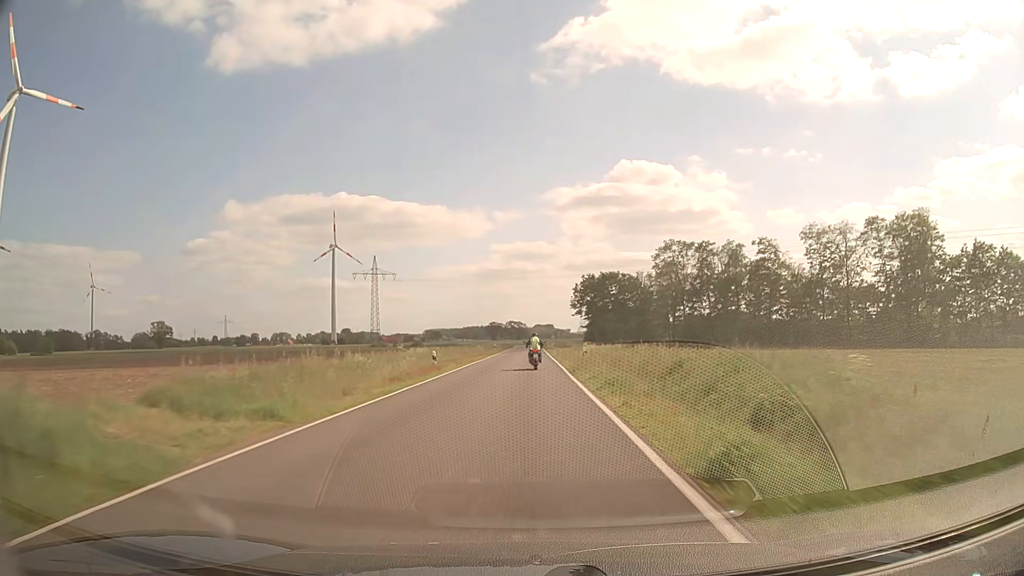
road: secondary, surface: asphalt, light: Day
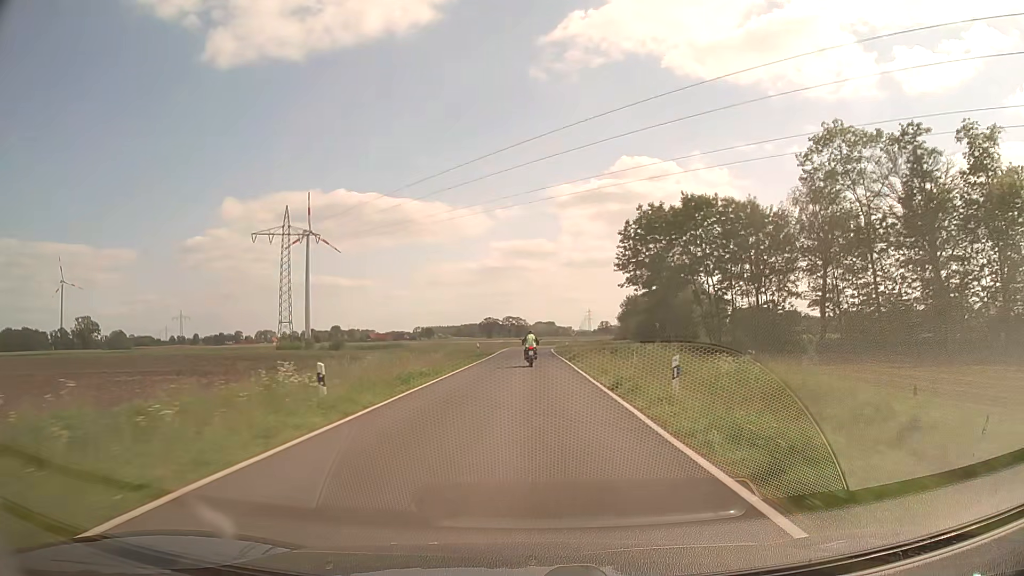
(0.0, +68.5) m; 0°
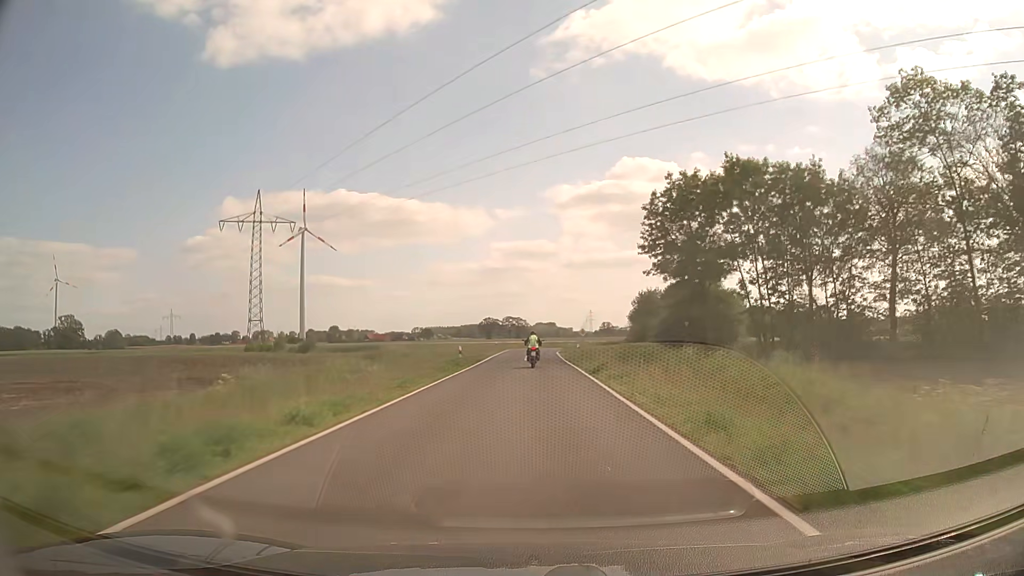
(0.0, +13.4) m; 0°
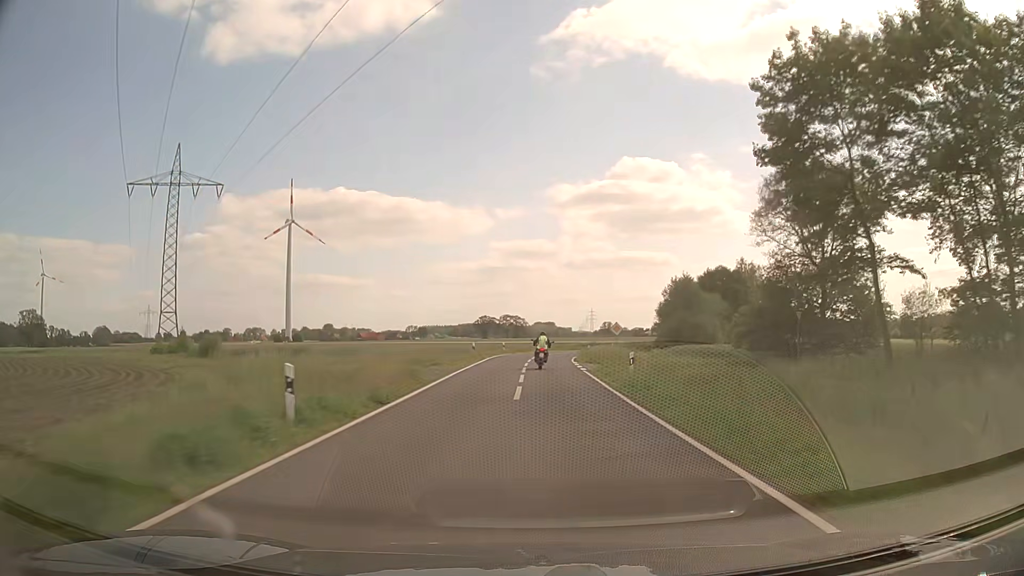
(0.0, +26.5) m; 0°
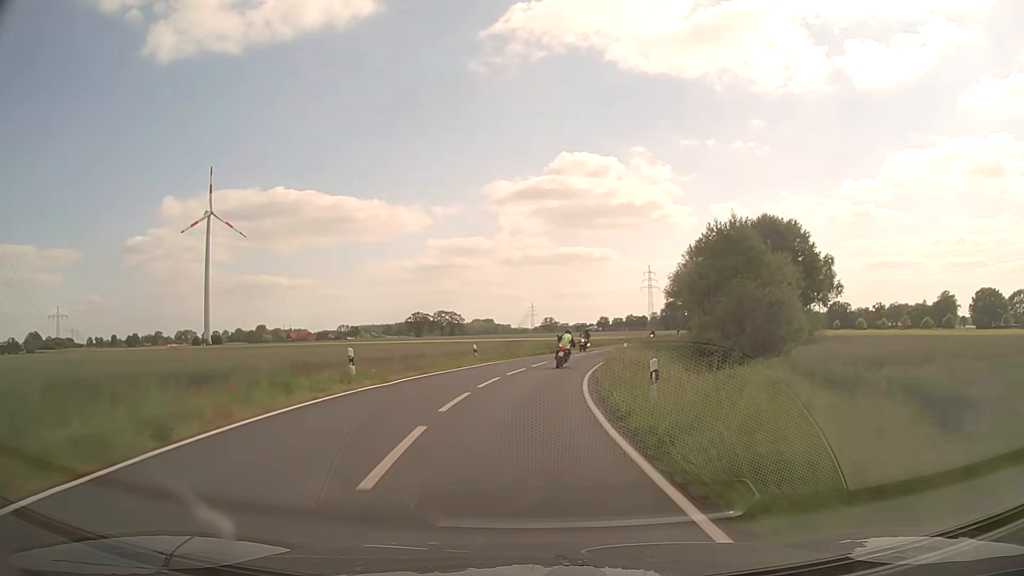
(+1.0, +38.8) m; +5°
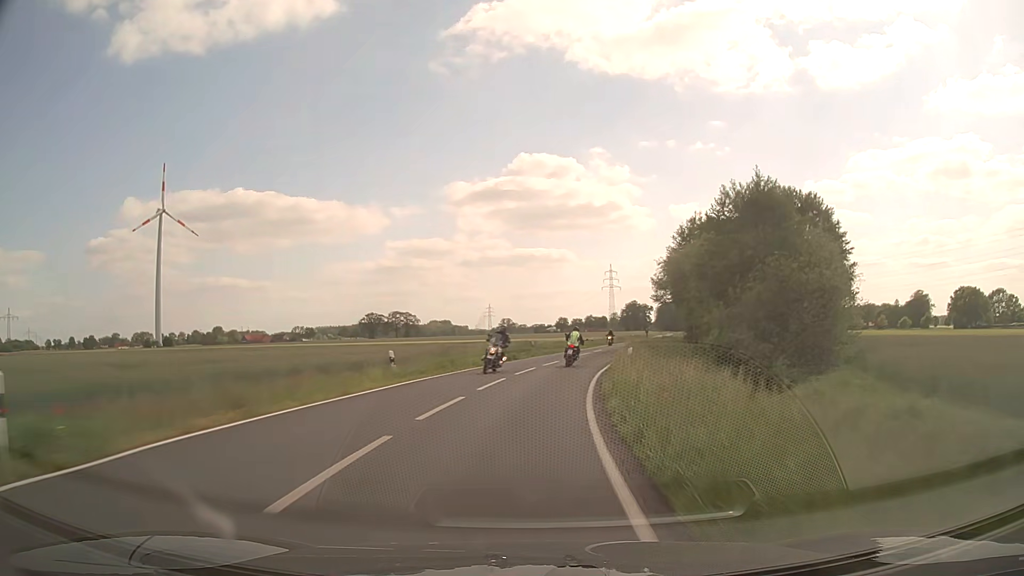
(+0.3, +12.8) m; +3°
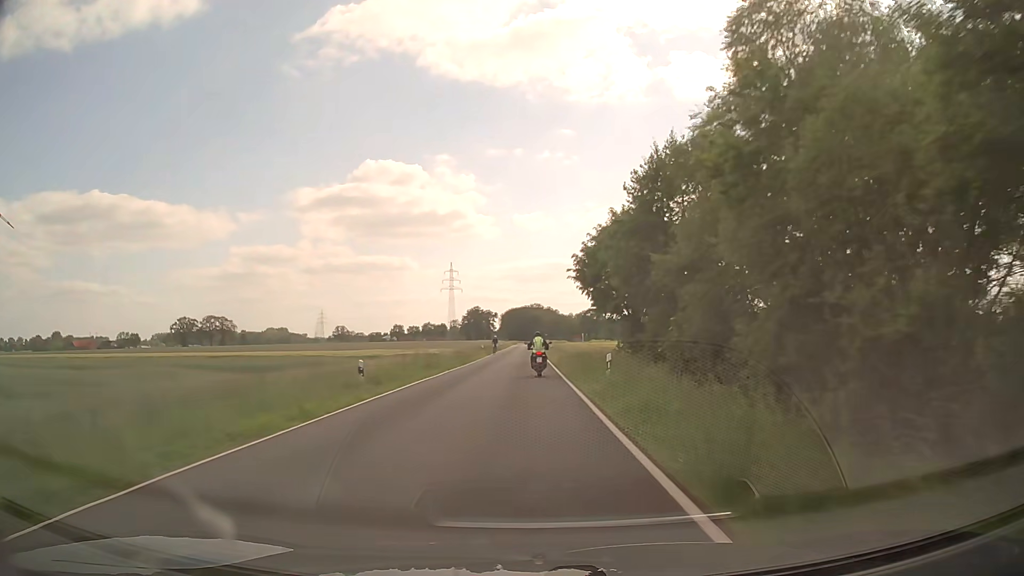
(+7.2, +51.5) m; +14°
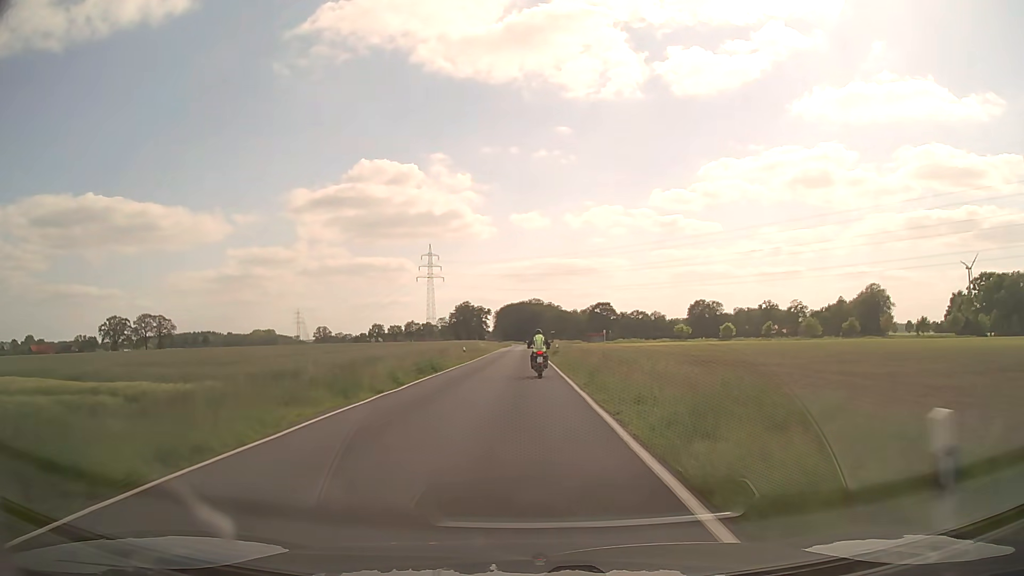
(0.0, +66.3) m; 0°
(0, +10) (0, +20) (0, +30) (0, +40) (0, +50) (0, +60) (0, +70) (0, +80) (0, +90) (0, +100) m
